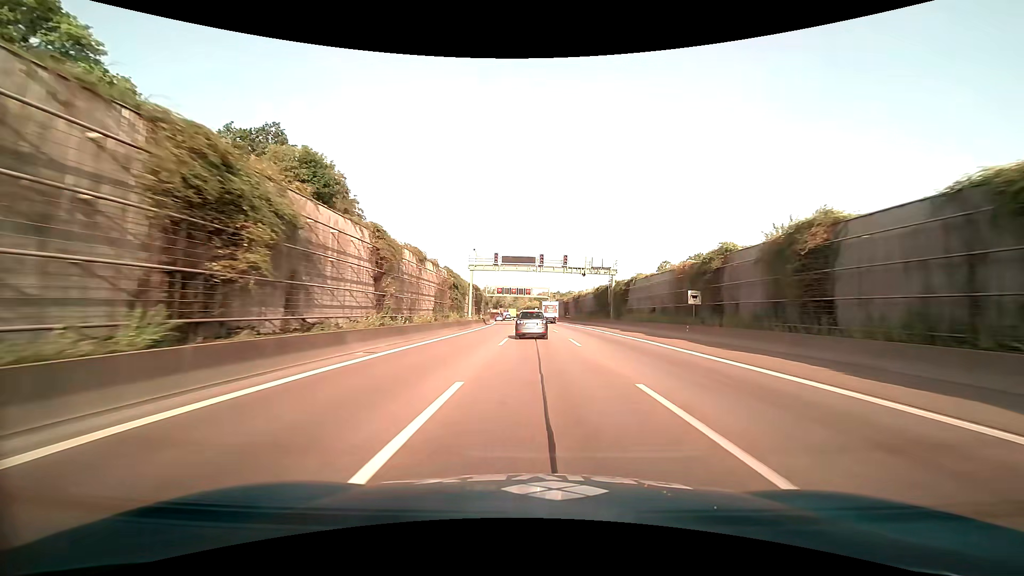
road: motorway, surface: asphalt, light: Day
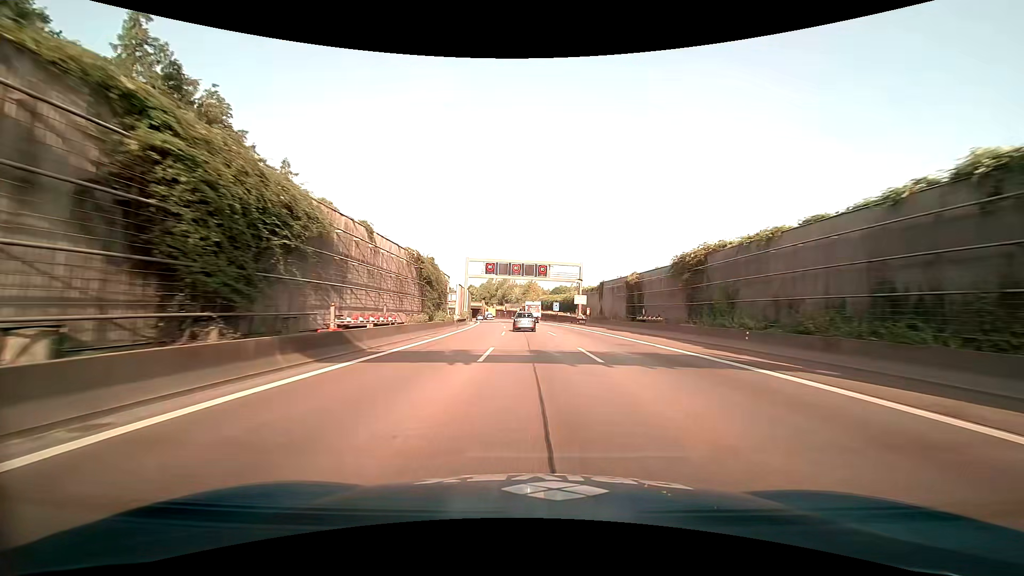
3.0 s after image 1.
(-0.6, +61.6) m; -2°
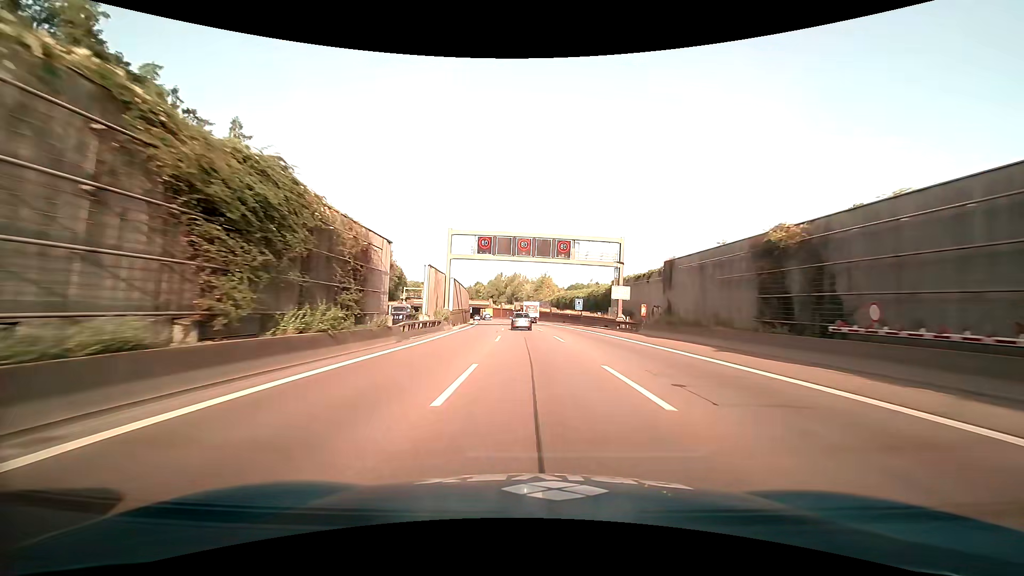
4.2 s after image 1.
(-0.2, +25.0) m; -1°
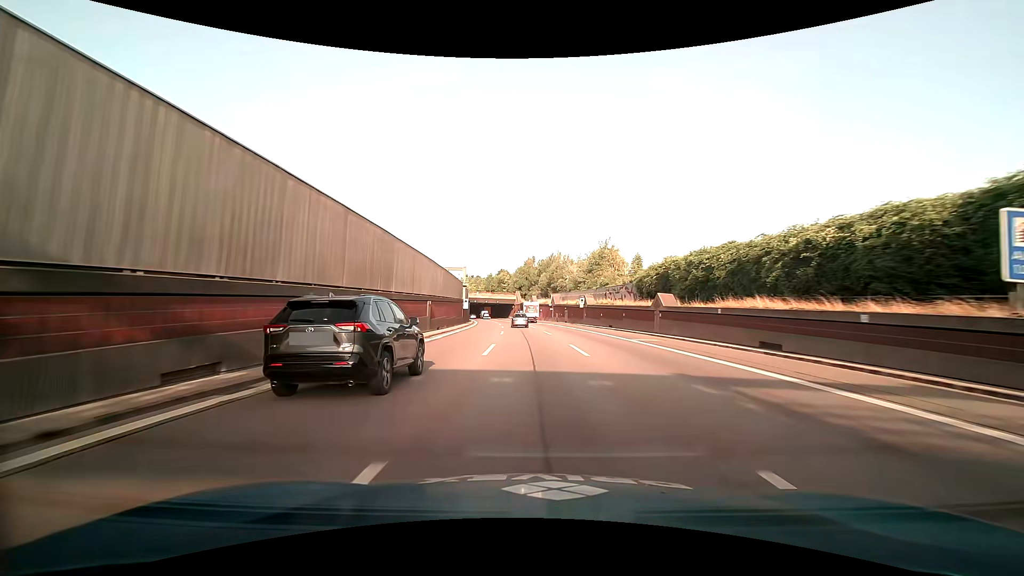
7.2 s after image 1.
(-2.5, +63.1) m; -5°
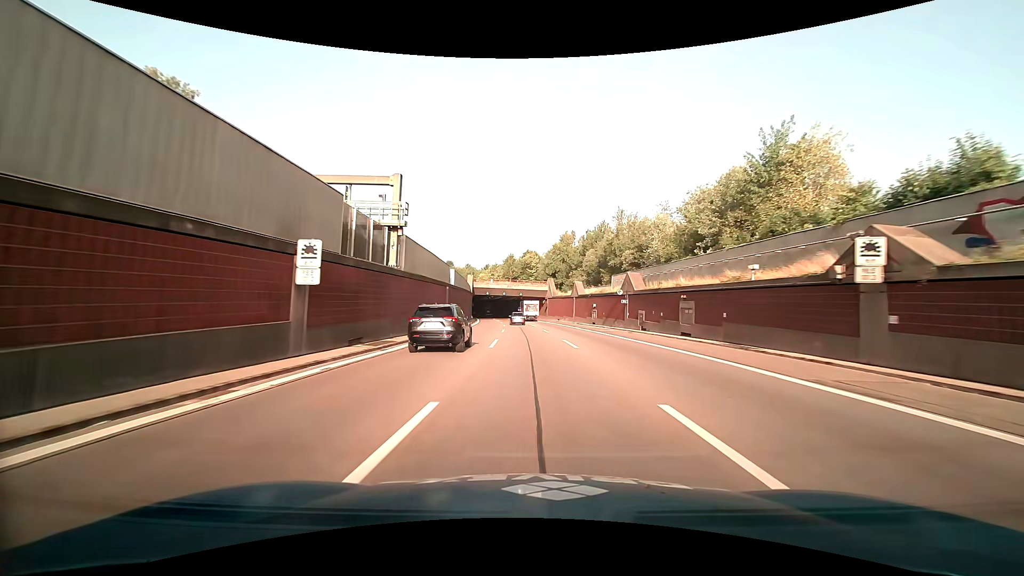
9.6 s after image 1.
(-1.1, +51.2) m; -3°
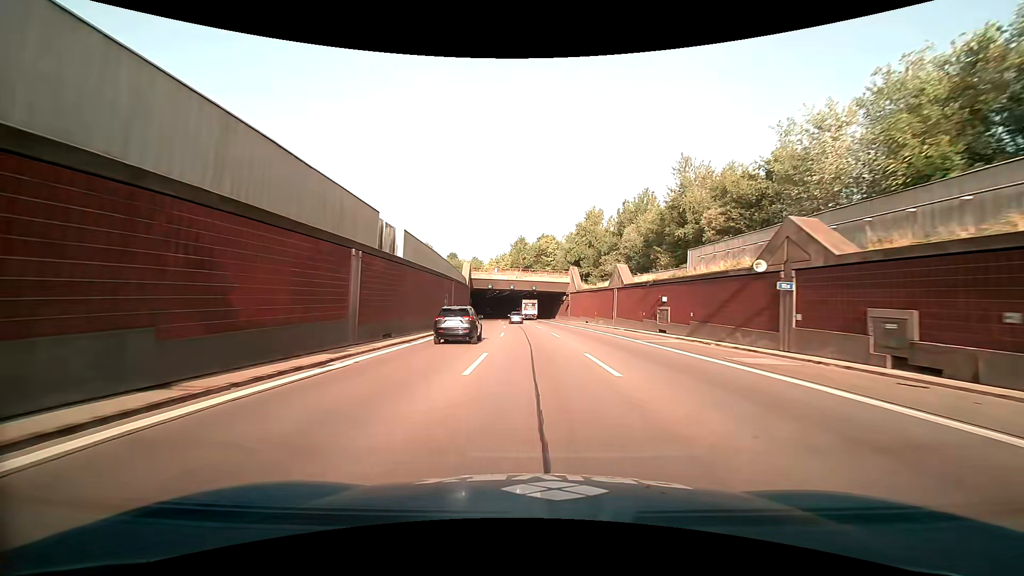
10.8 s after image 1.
(-0.4, +25.9) m; -2°
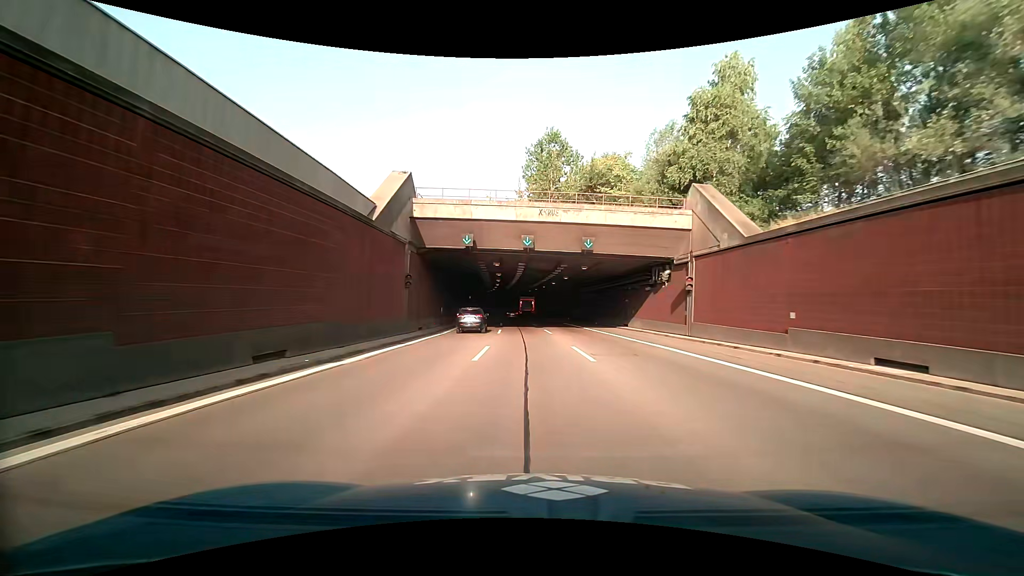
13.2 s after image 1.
(-1.2, +51.2) m; -3°
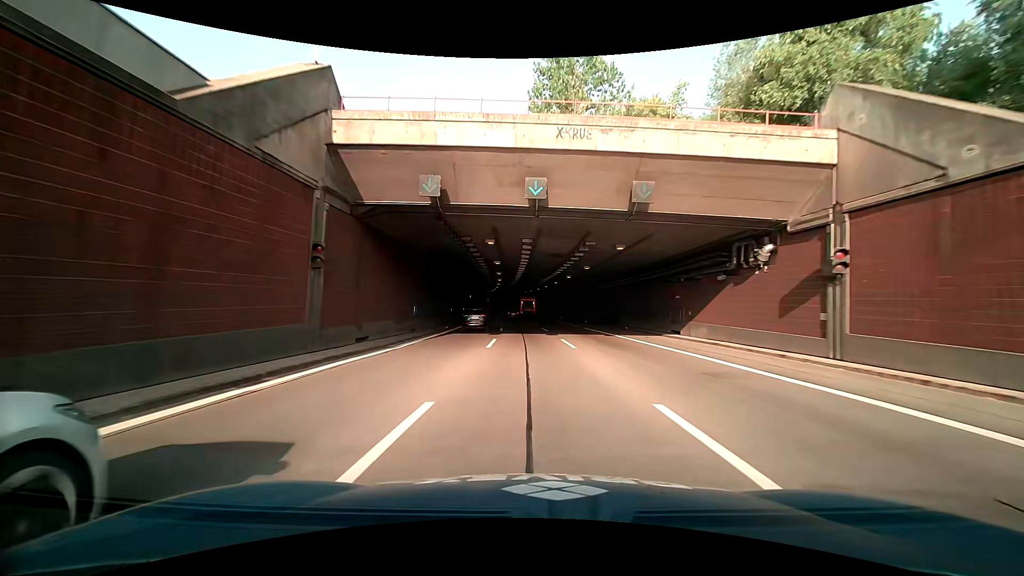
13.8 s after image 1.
(-0.1, +12.7) m; -1°
(0, +10) (0, +20) (0, +30) (-1, +40) (-1, +50) (-2, +60) (-2, +70) (-3, +80) (-3, +90) (-4, +100) m
